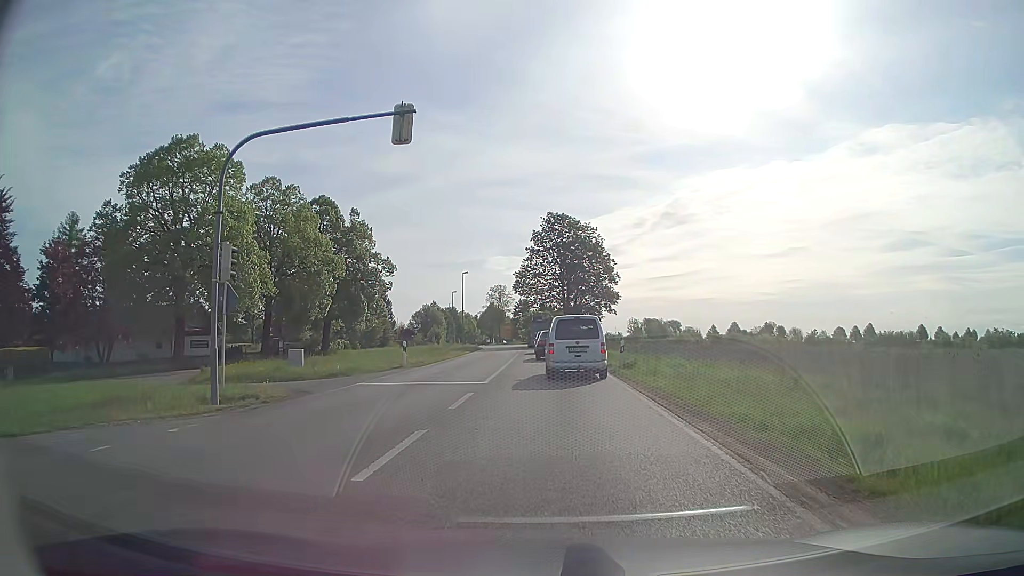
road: secondary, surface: asphalt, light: Day
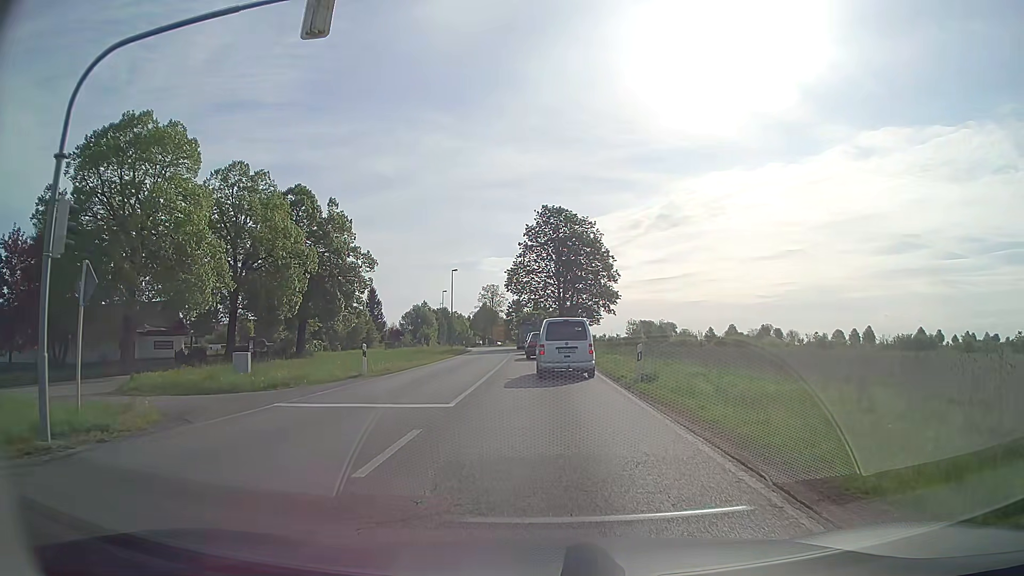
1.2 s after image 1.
(+0.1, +5.9) m; +1°
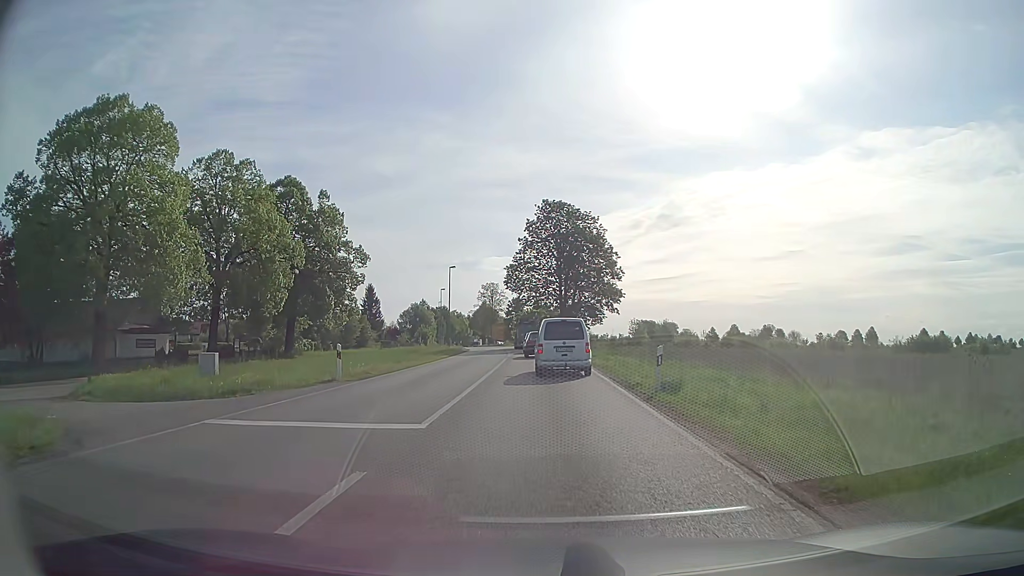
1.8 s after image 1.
(0.0, +3.2) m; 0°
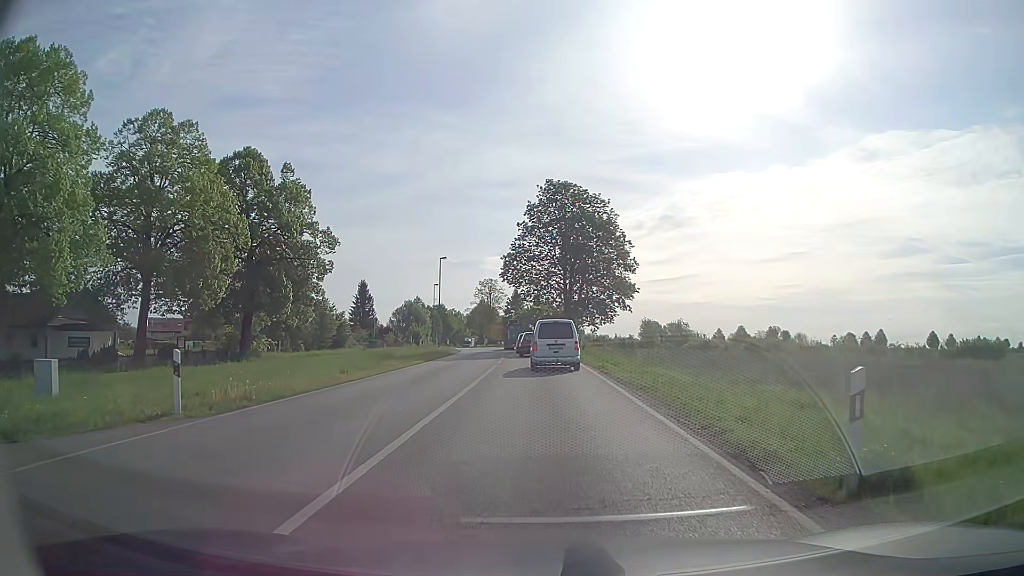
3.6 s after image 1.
(0.0, +10.0) m; 0°
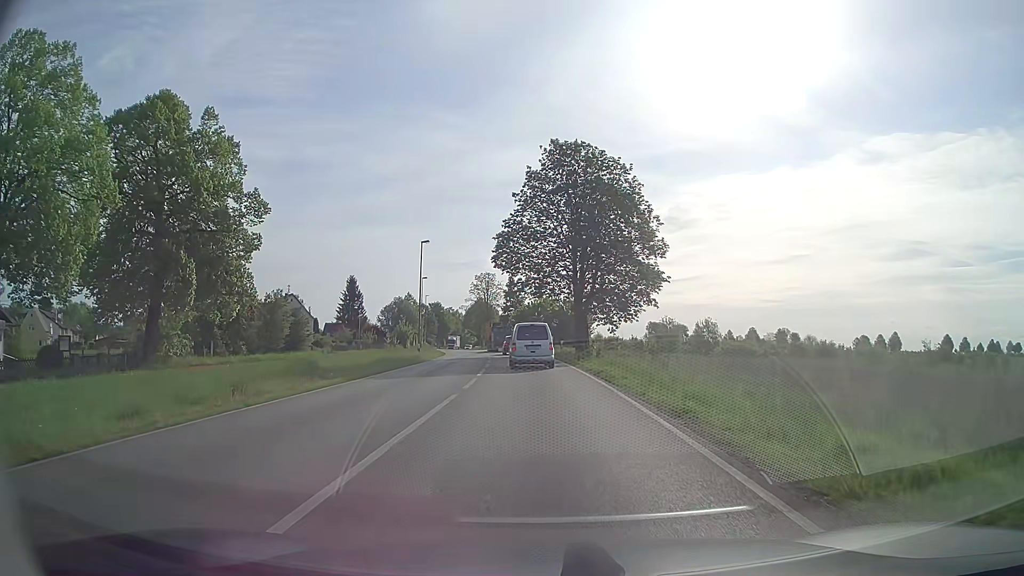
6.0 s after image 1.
(0.0, +14.4) m; 0°
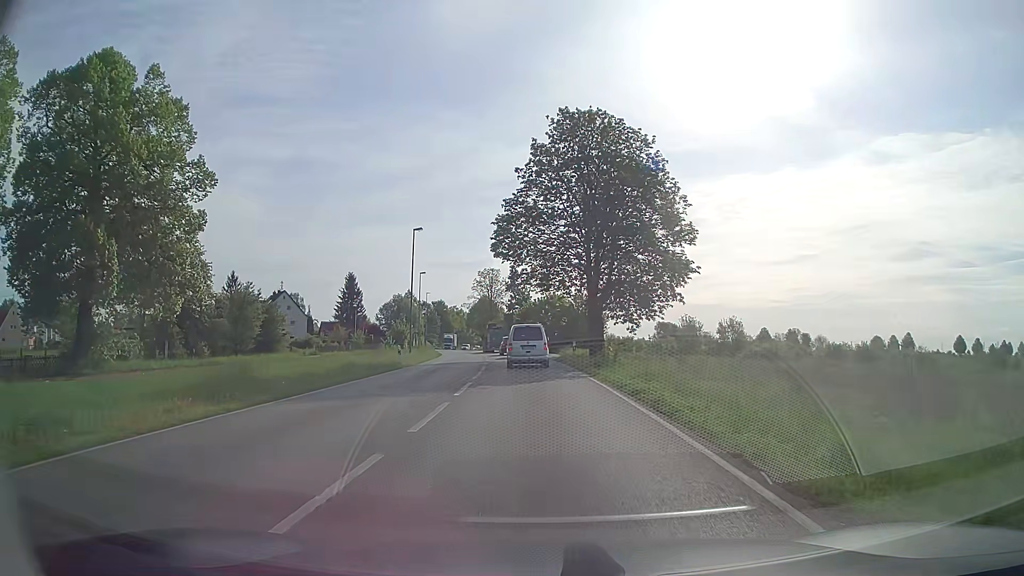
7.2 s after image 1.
(0.0, +7.6) m; -1°
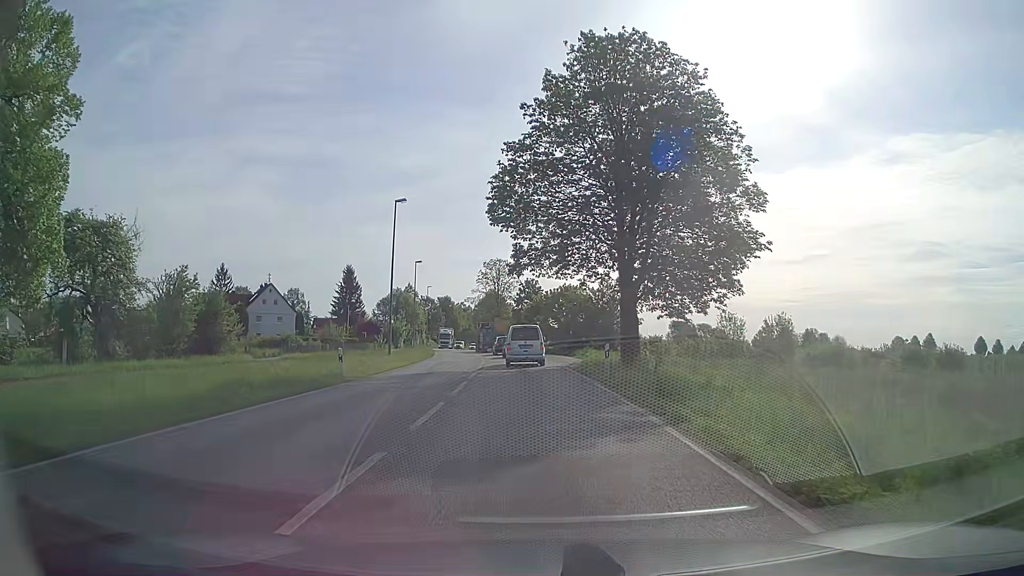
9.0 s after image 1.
(-0.1, +11.9) m; -1°
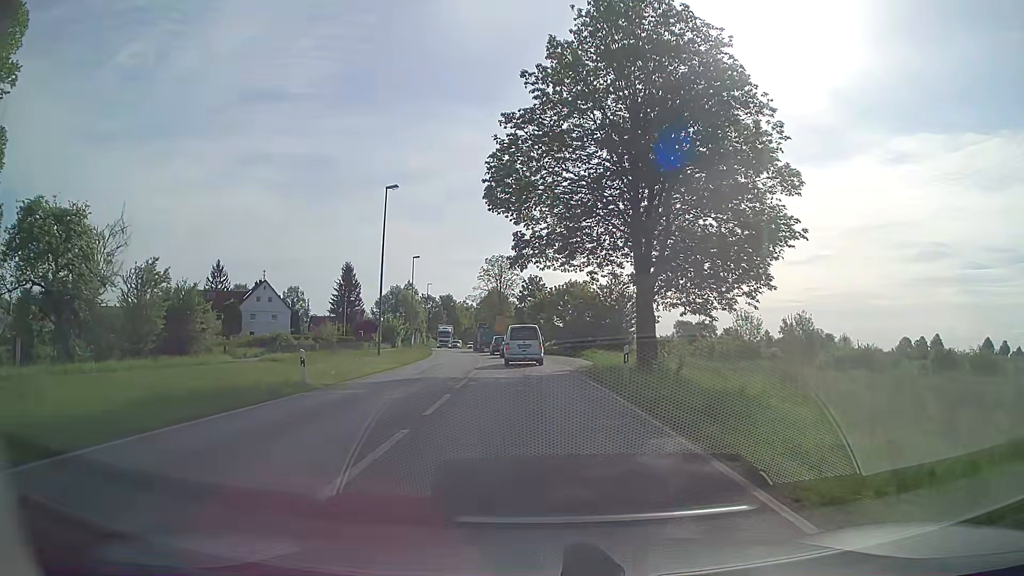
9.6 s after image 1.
(0.0, +4.1) m; 0°
(0, +10) (0, +20) (-1, +30) (-2, +40) (-3, +50) (-4, +60) (-6, +70) (-8, +79) (-9, +89) (-11, +99) m
